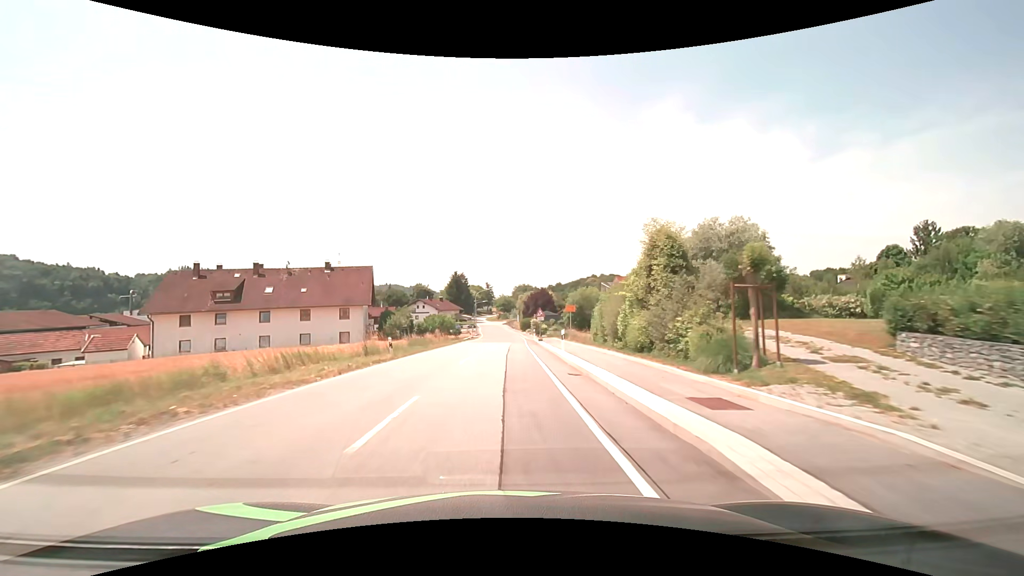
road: secondary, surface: asphalt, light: Day
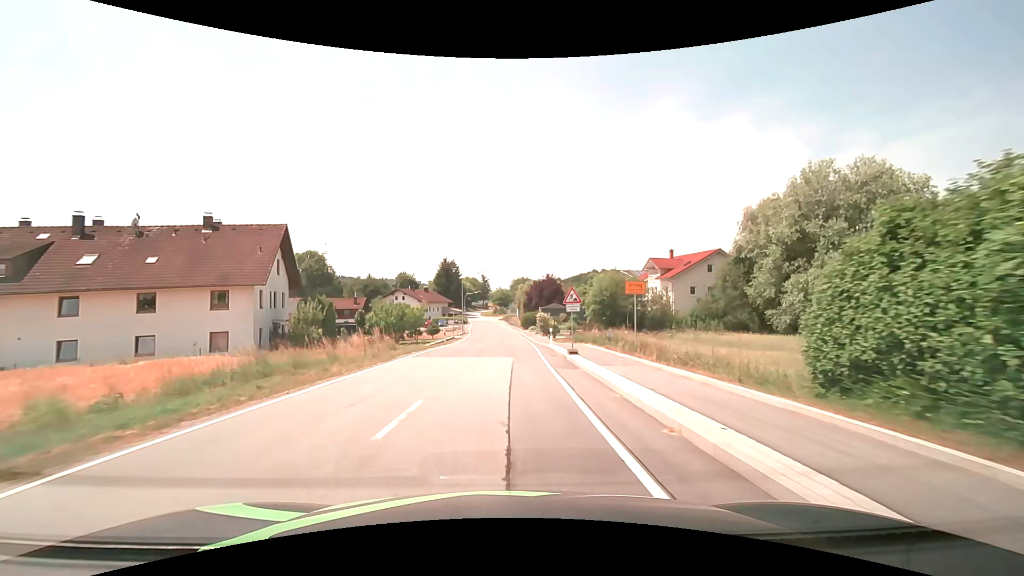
(+0.1, +23.0) m; +1°
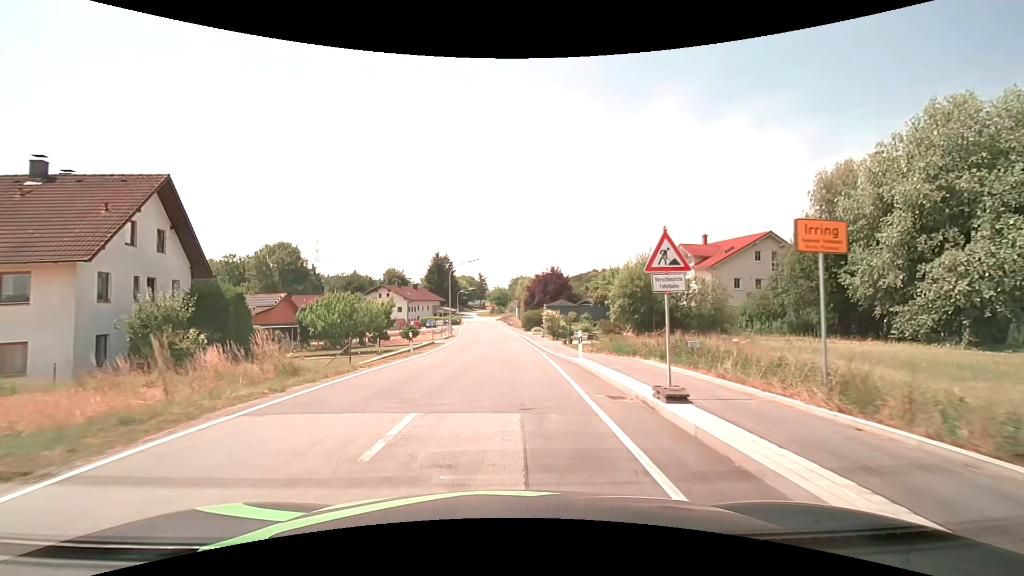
(0.0, +12.9) m; 0°
(0, +10) (0, +20) (0, +30) (0, +40) (0, +50) (-1, +60) (-2, +70) (-3, +80) (-3, +90) (-4, +100) m
